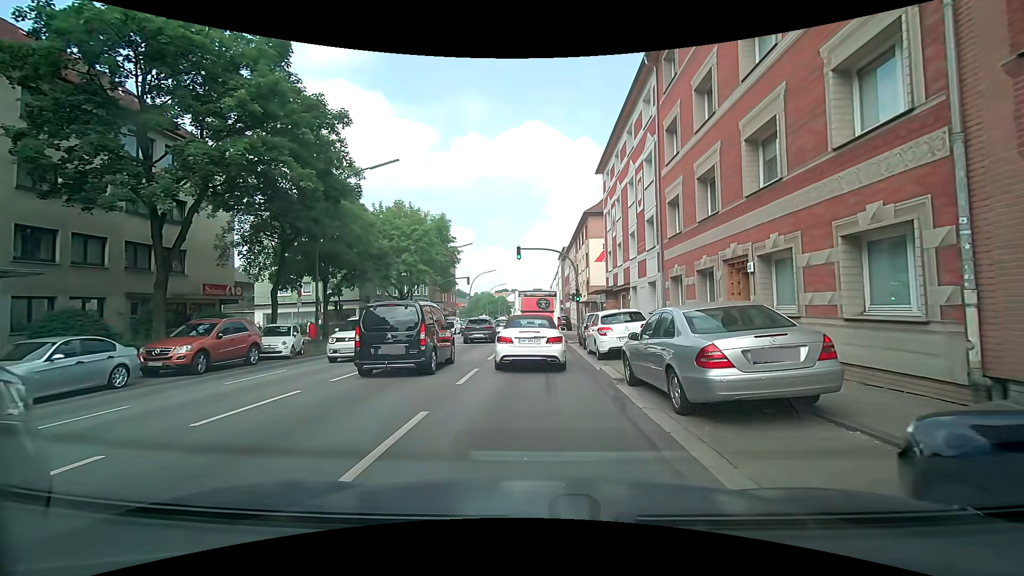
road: secondary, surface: asphalt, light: Day
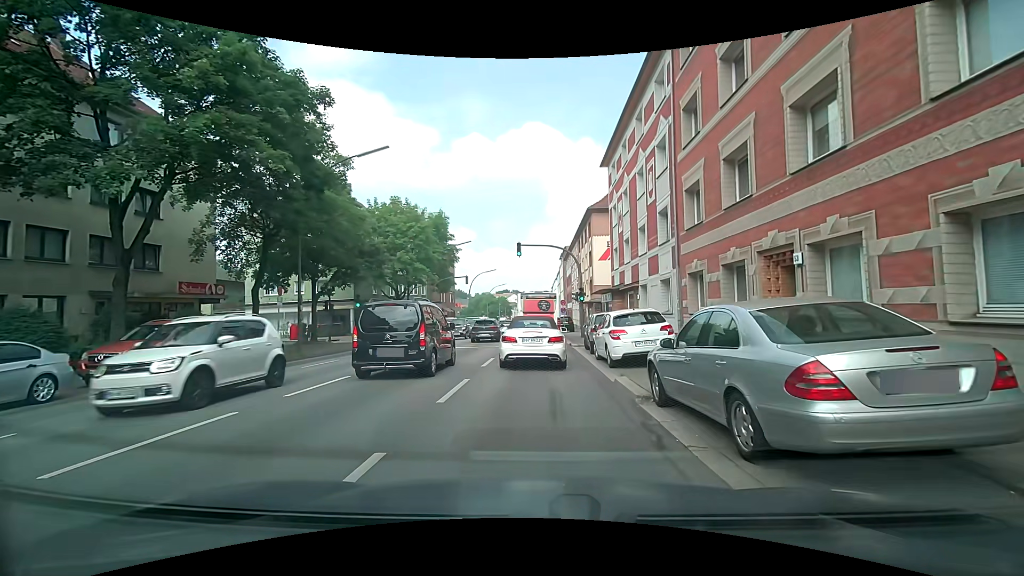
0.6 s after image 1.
(0.0, +2.2) m; -1°
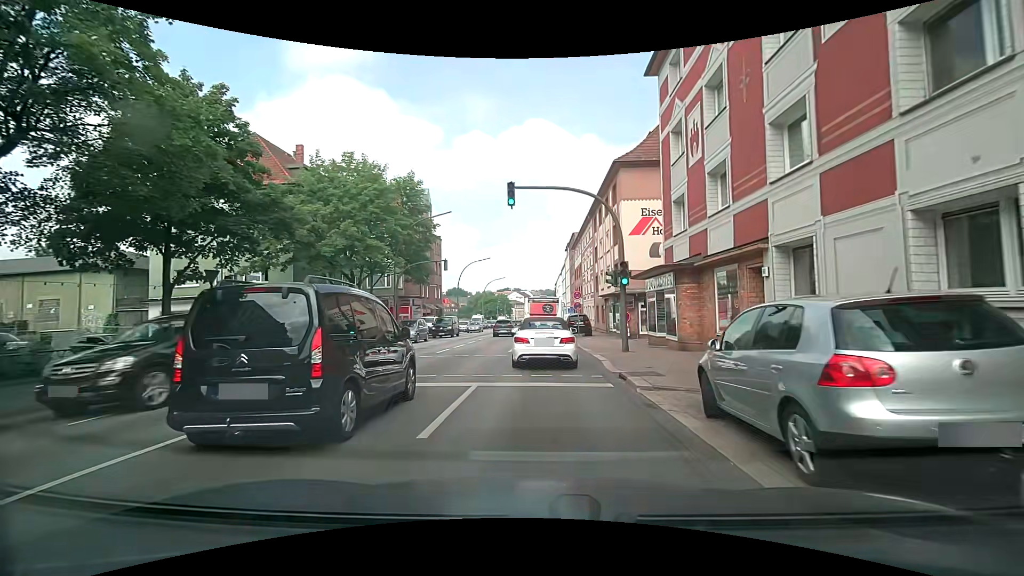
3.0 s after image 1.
(+0.1, +14.7) m; 0°
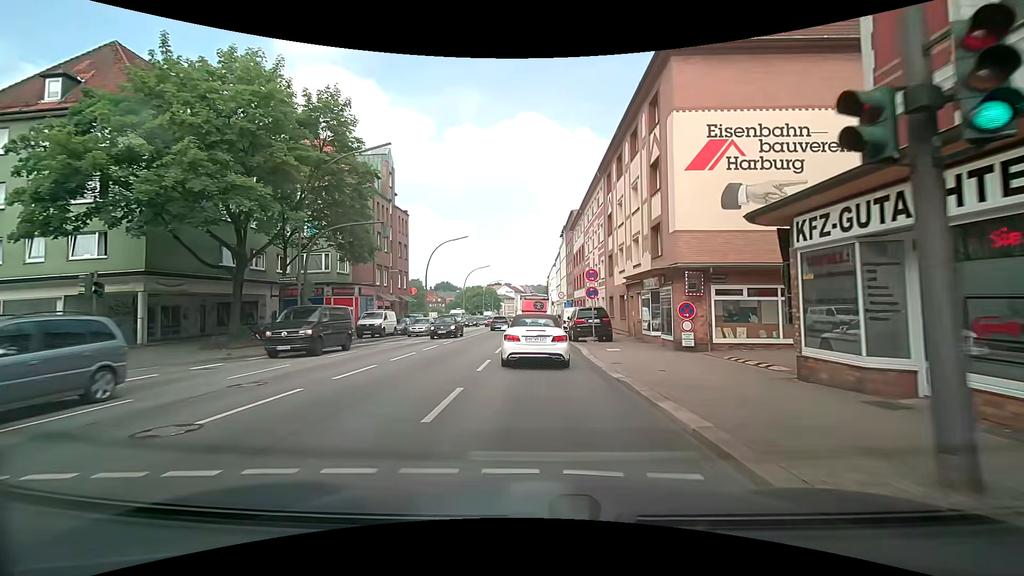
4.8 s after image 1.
(+0.1, +14.5) m; +1°
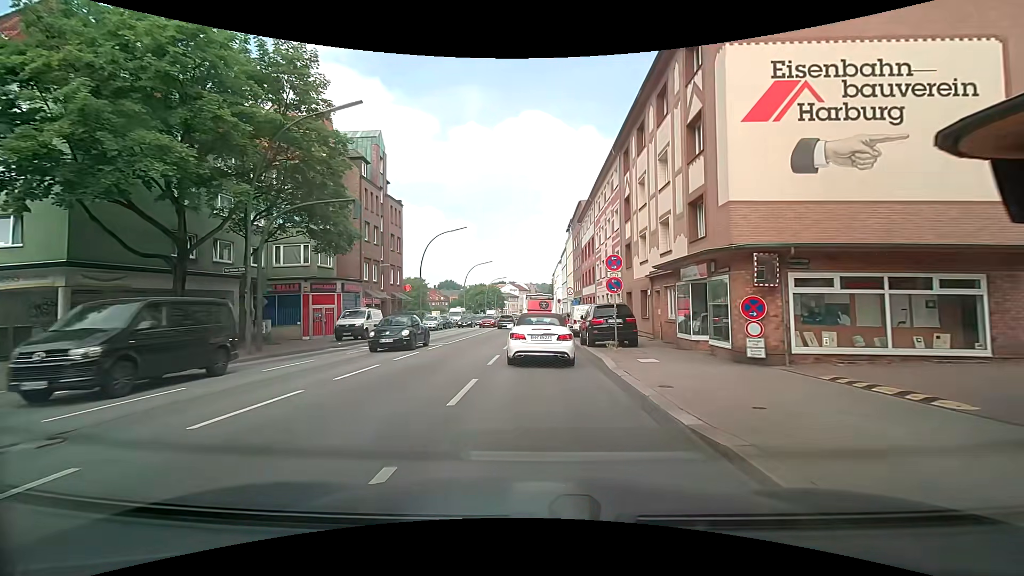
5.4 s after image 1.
(0.0, +4.8) m; 0°
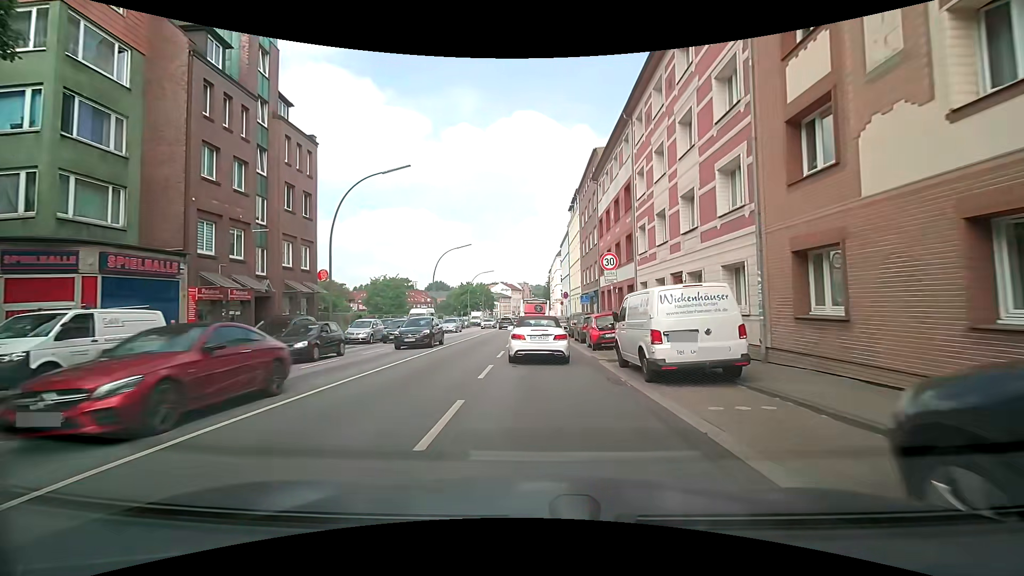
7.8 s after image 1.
(-0.2, +20.5) m; 0°
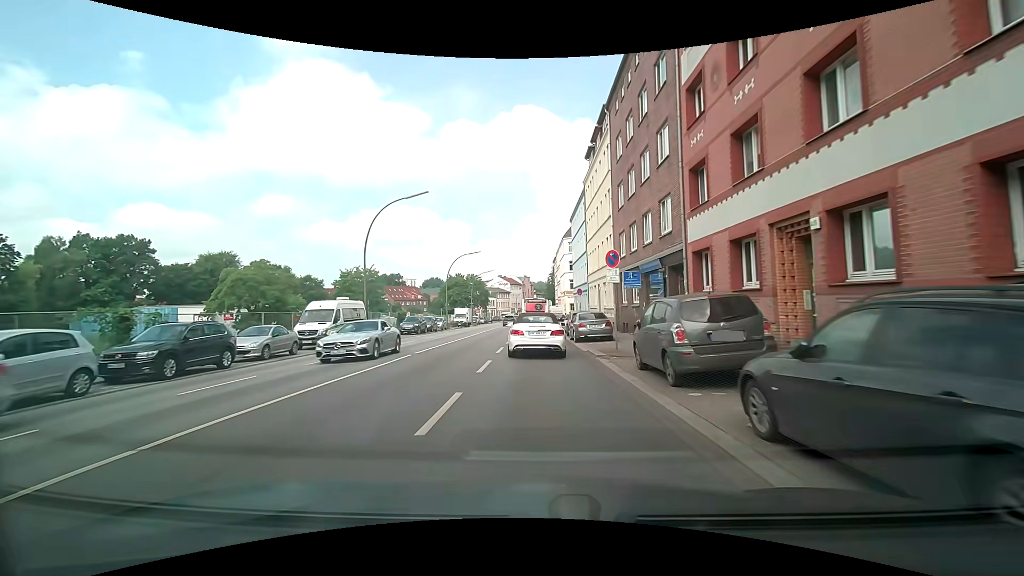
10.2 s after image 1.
(0.0, +23.6) m; -1°
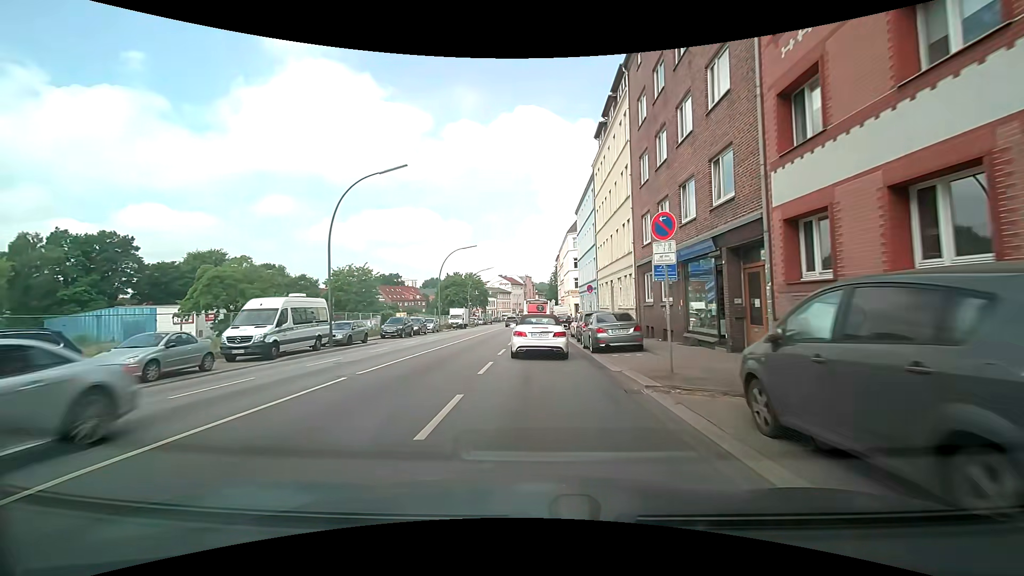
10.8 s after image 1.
(0.0, +6.2) m; 0°
(0, +10) (0, +20) (0, +30) (0, +40) (0, +50) (0, +60) (0, +70) (0, +80) (0, +90) (0, +100) m
